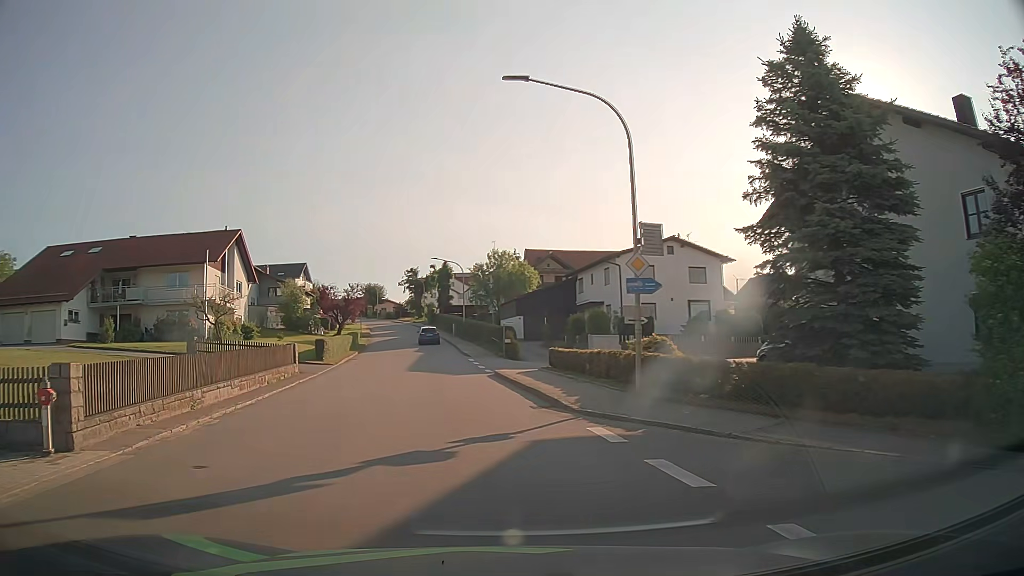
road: tertiary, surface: asphalt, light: Day
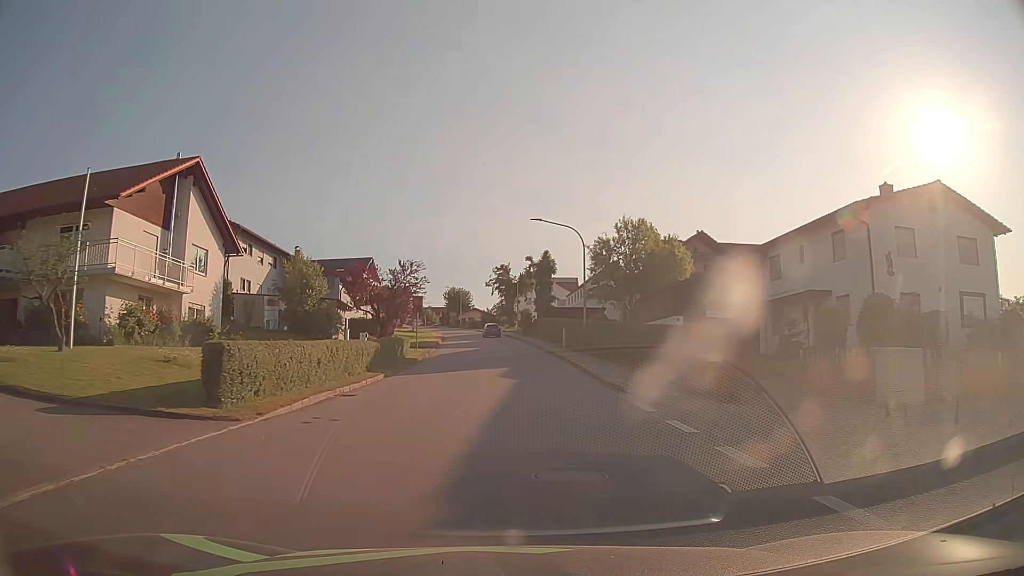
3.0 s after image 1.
(-2.7, +24.4) m; -7°
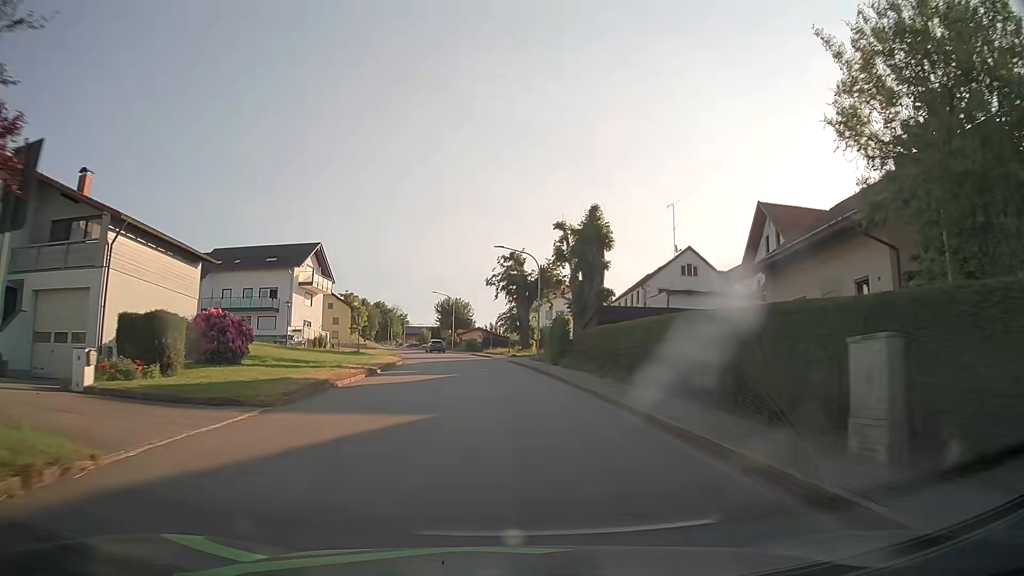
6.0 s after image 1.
(-0.3, +35.6) m; -1°
(0, +10) (0, +20) (-1, +30) (-2, +40) (-3, +50) (-4, +60) (-6, +70) (-9, +79) (-12, +89) (-14, +98) m
